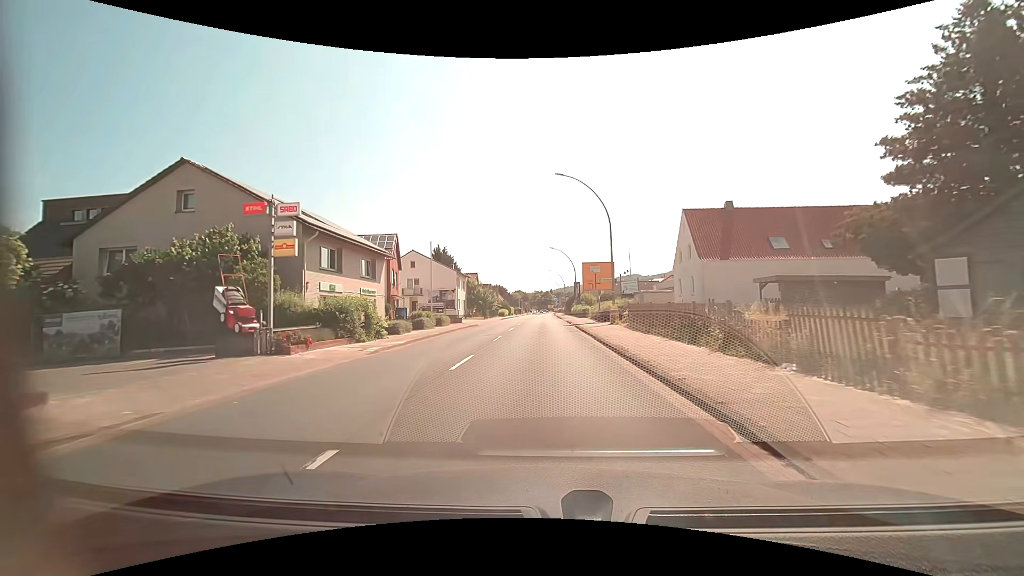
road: primary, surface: asphalt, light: Day
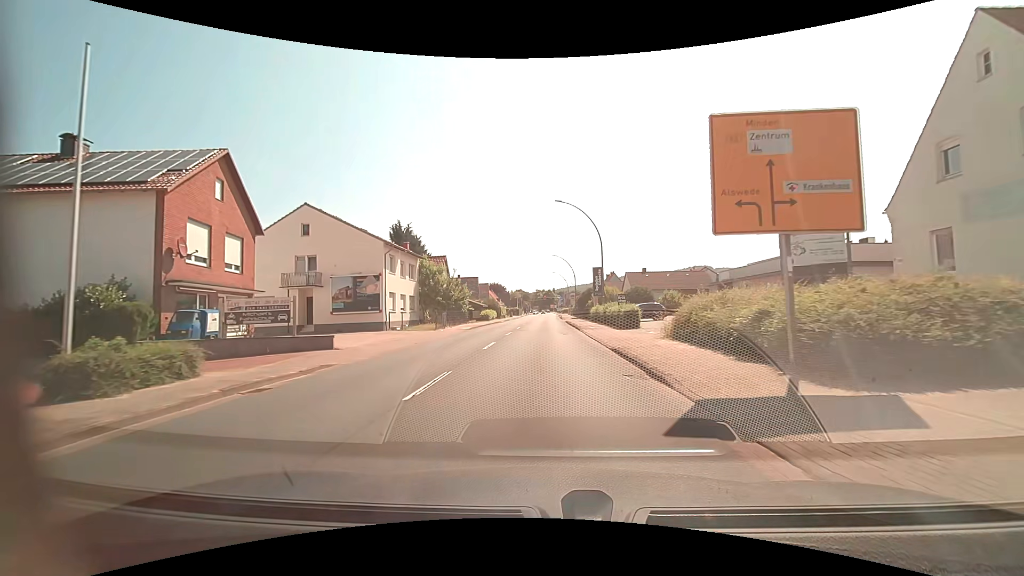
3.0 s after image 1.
(0.0, +30.9) m; 0°
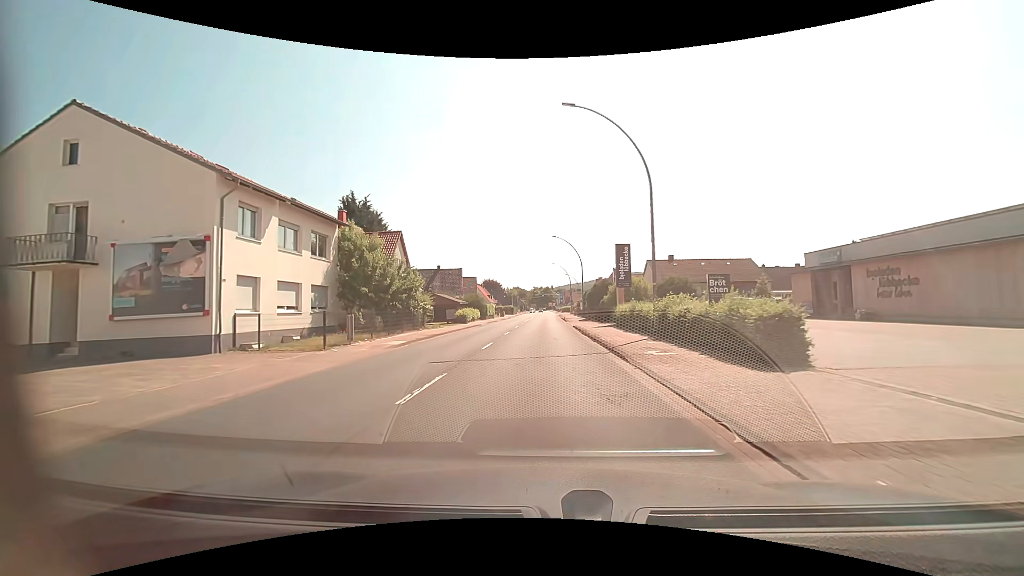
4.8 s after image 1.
(0.0, +18.5) m; +1°
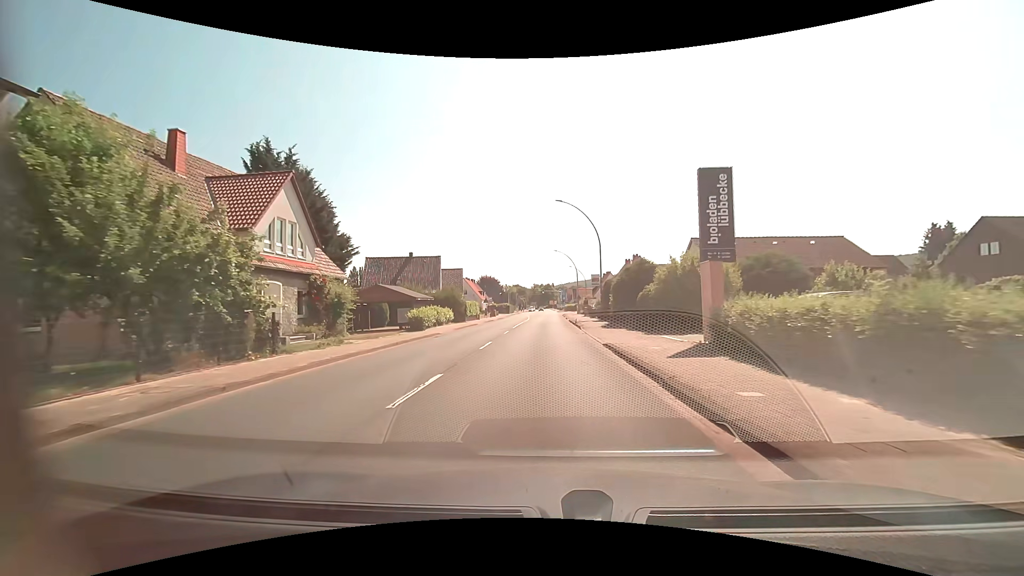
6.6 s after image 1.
(0.0, +18.8) m; 0°
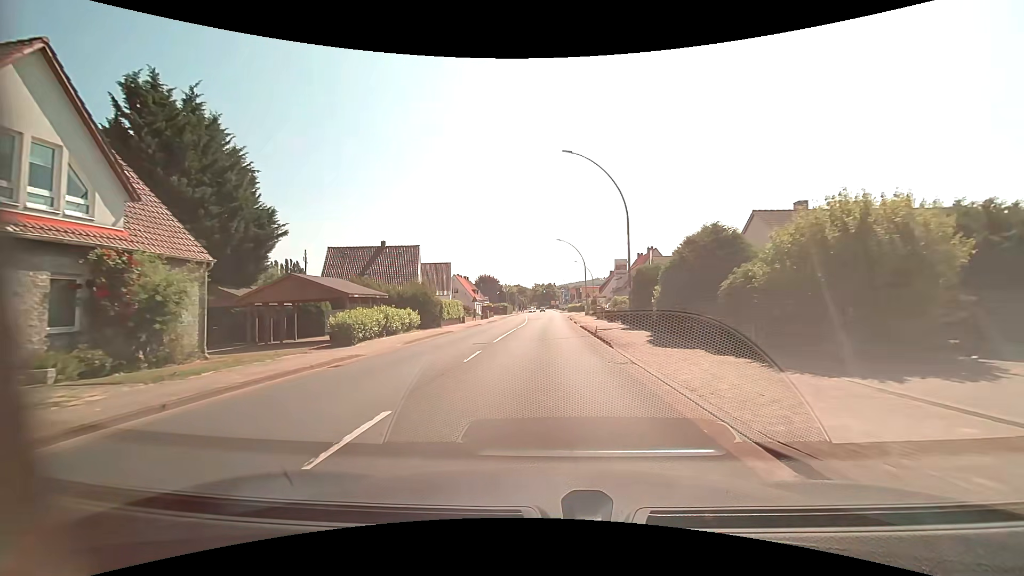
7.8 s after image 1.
(0.0, +12.7) m; 0°
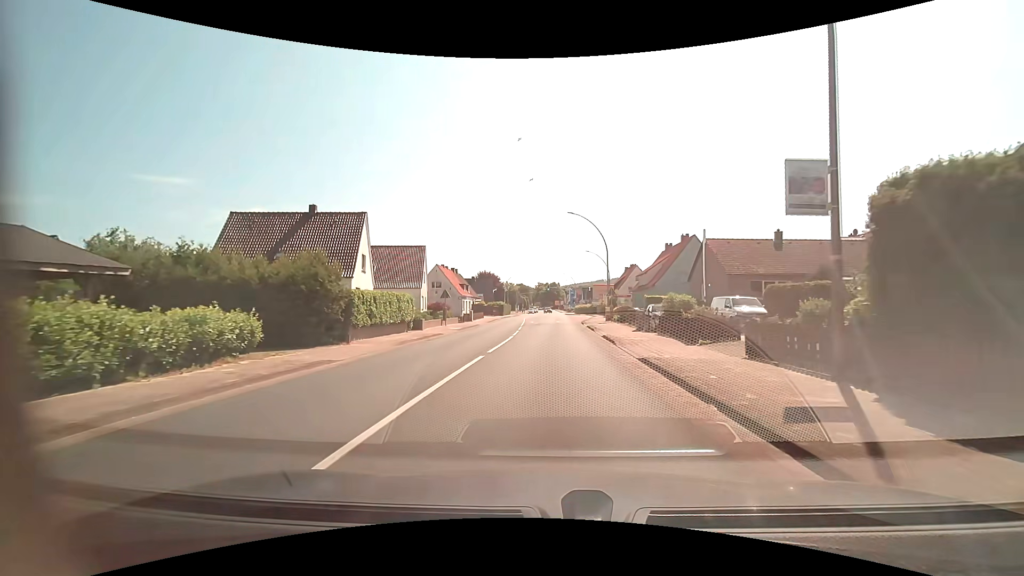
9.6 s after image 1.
(0.0, +18.6) m; 0°
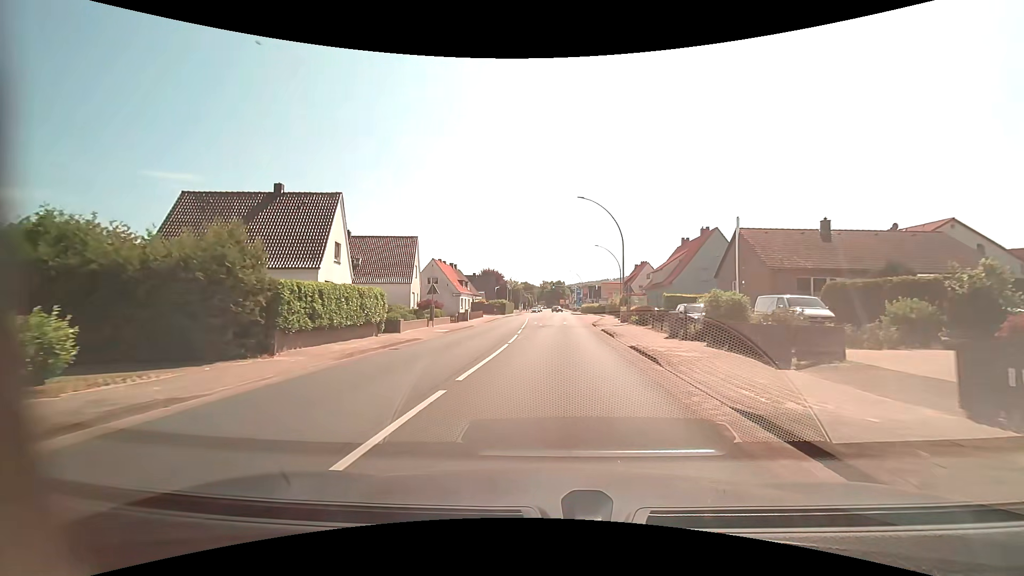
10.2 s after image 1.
(0.0, +5.9) m; -1°
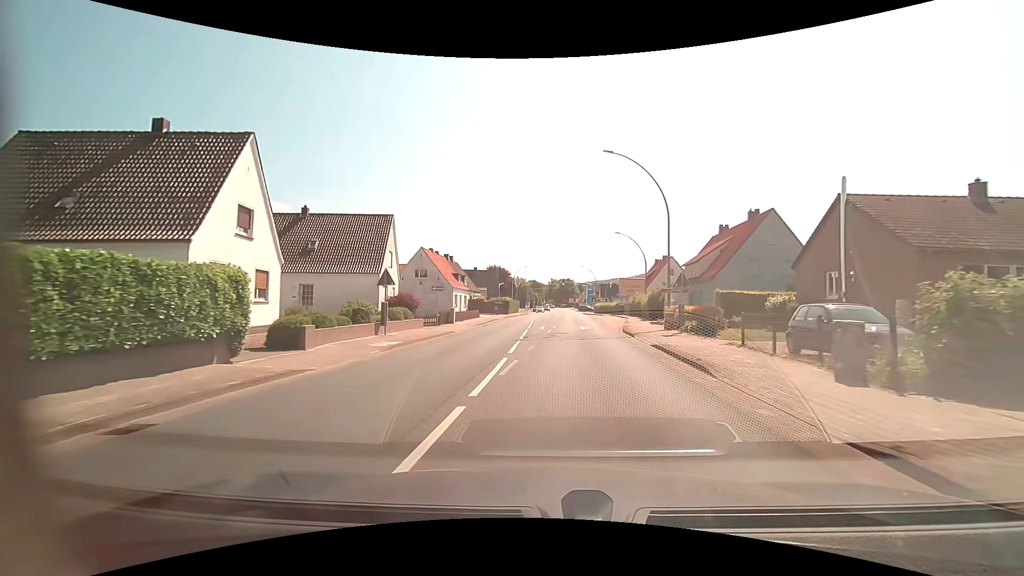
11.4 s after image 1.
(-0.1, +11.3) m; -1°
(0, +10) (0, +20) (0, +30) (0, +40) (+1, +50) (+1, +60) (+1, +70) (+2, +80) (+2, +90) (+2, +100) m
